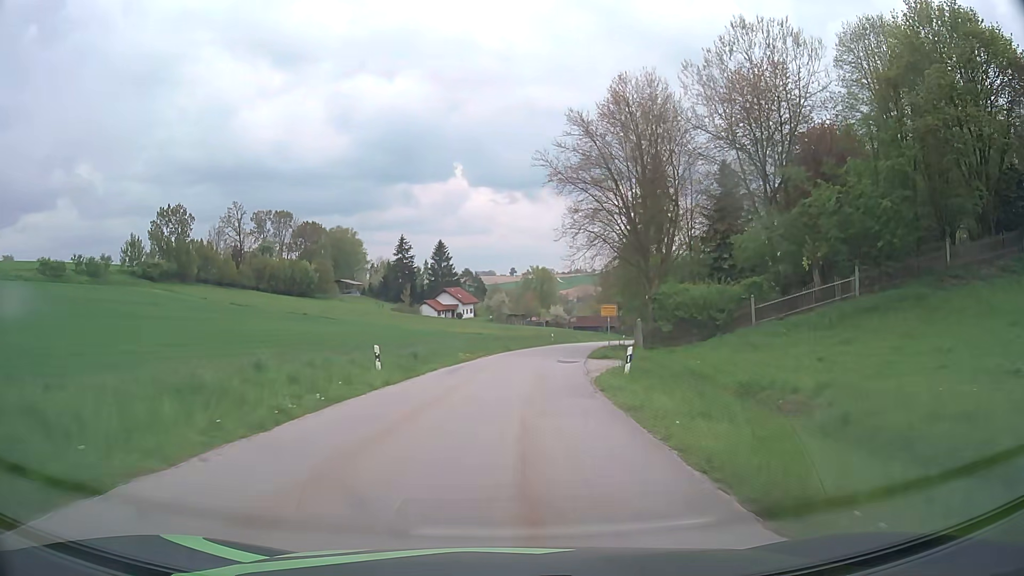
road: tertiary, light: Day
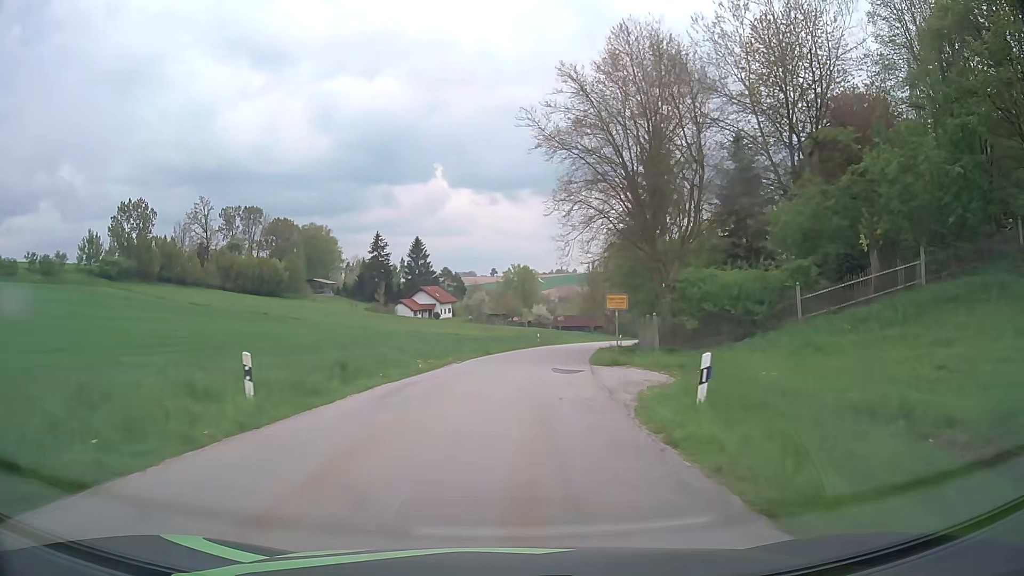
(+0.1, +8.8) m; +2°
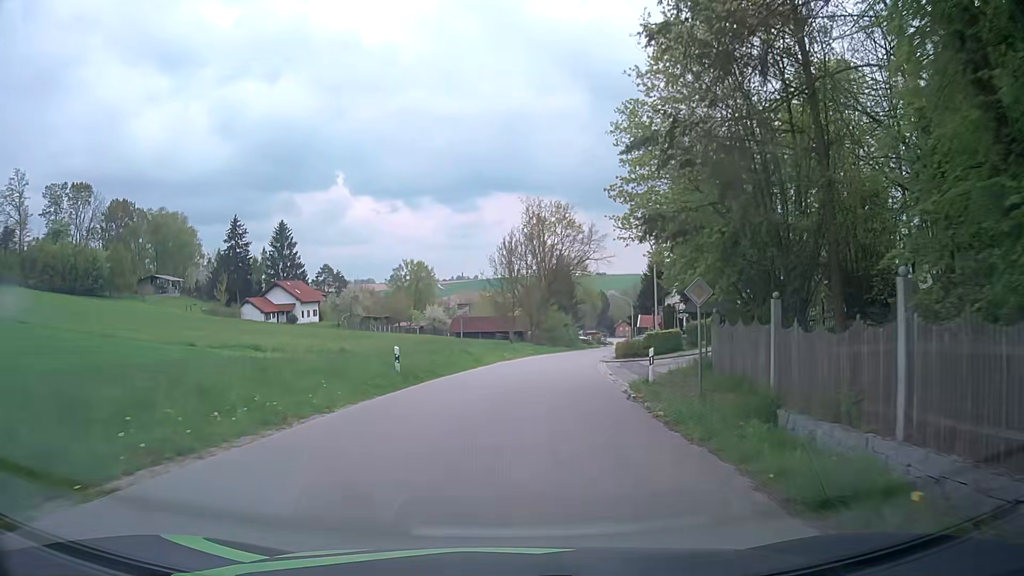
(+2.9, +39.9) m; +8°
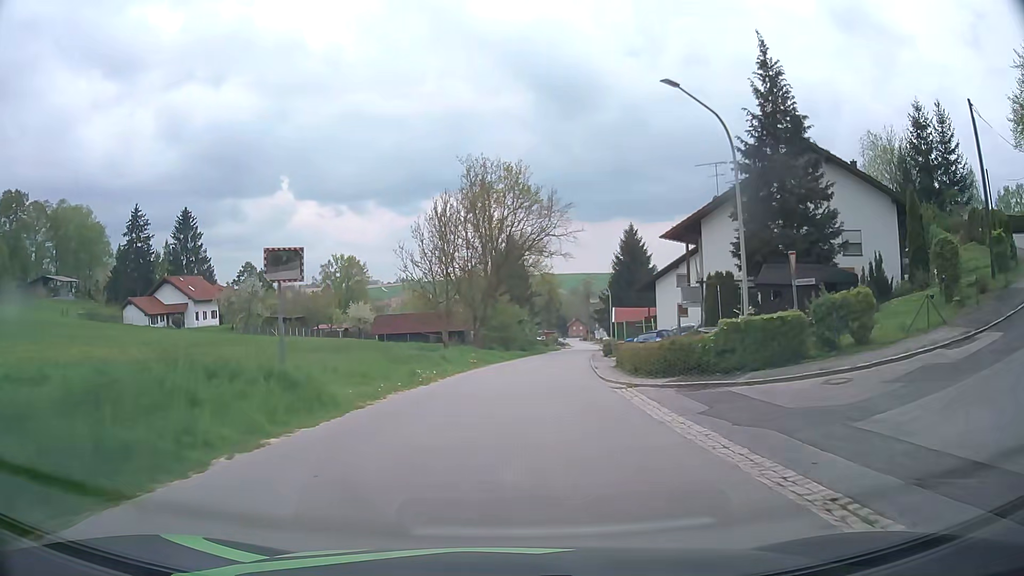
(+1.0, +22.8) m; +5°
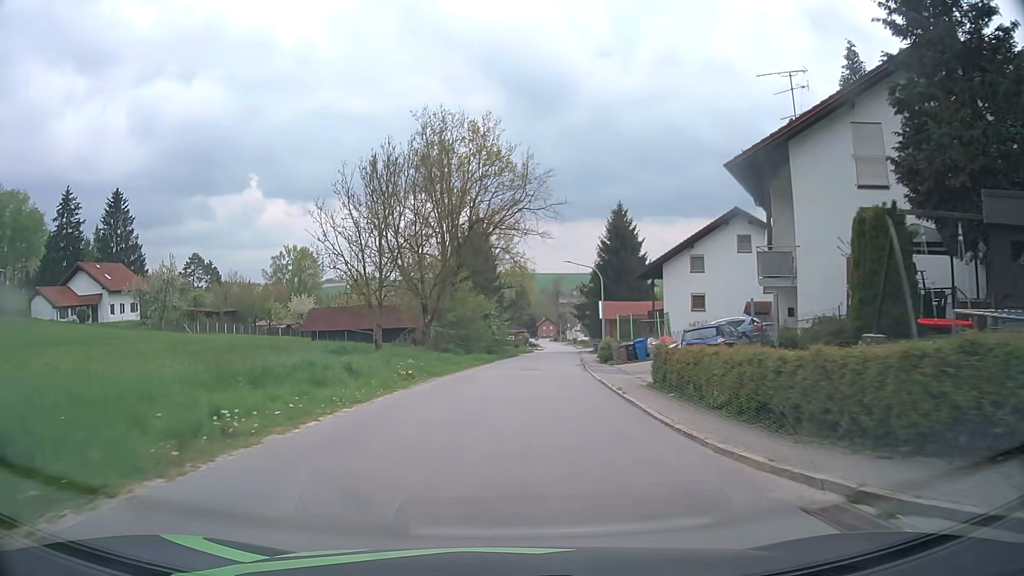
(+0.3, +15.0) m; +3°
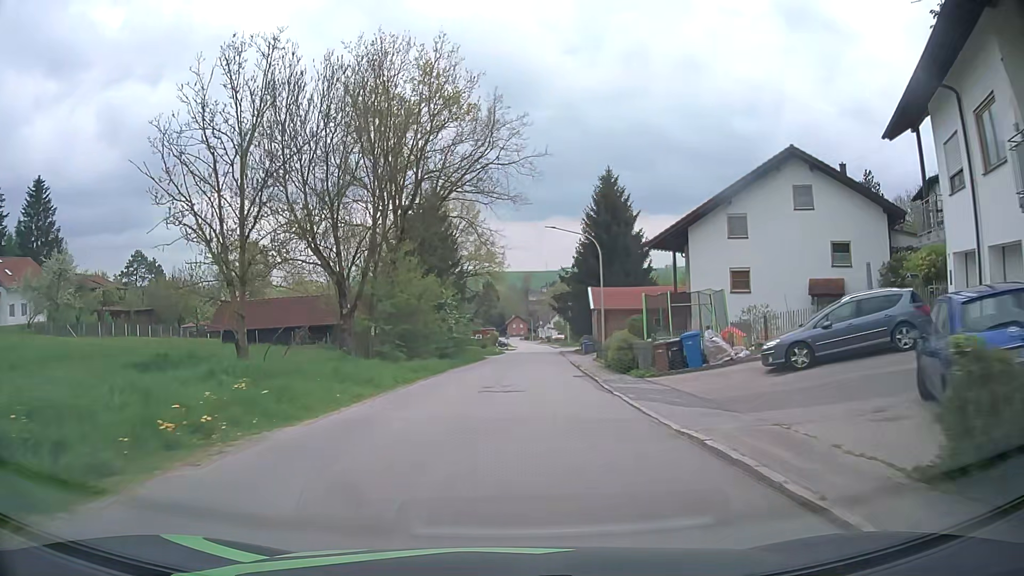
(+0.2, +14.9) m; +2°
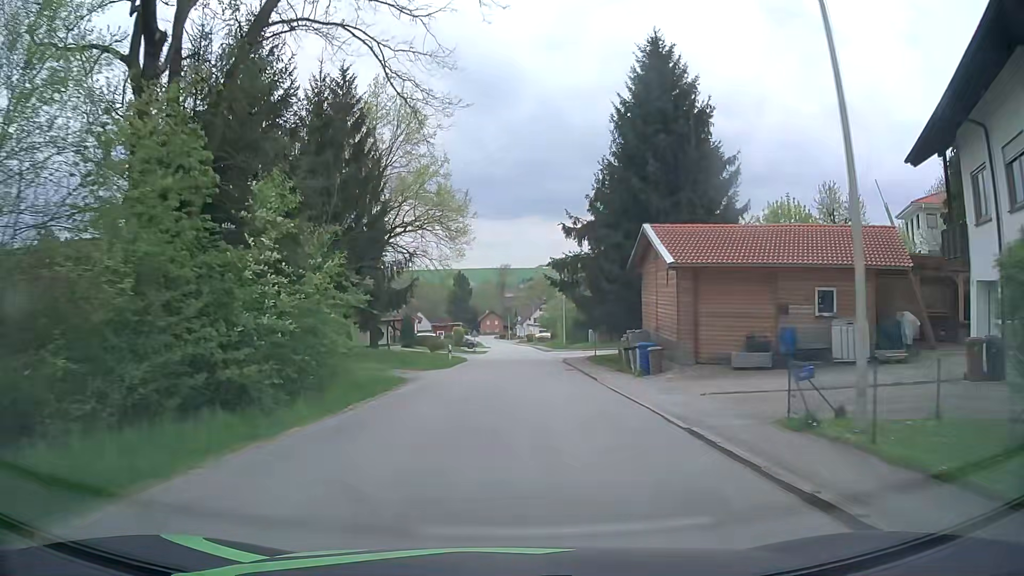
(+0.9, +29.3) m; +3°
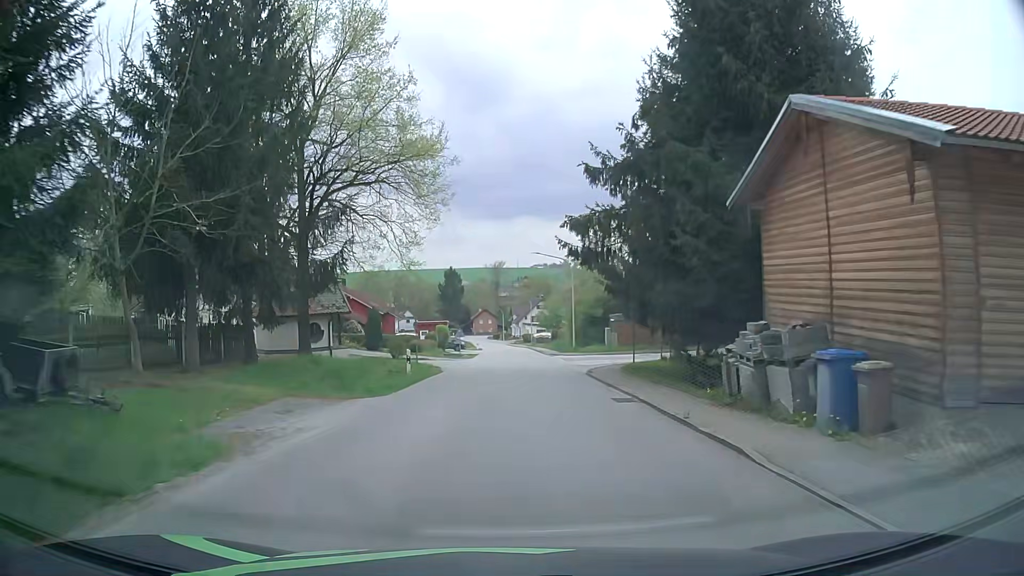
(0.0, +13.5) m; 0°
(0, +10) (0, +20) (+1, +30) (+8, +37) (+17, +42) (+25, +47) (+33, +53) (+39, +61) (+44, +70) (+48, +79) m
